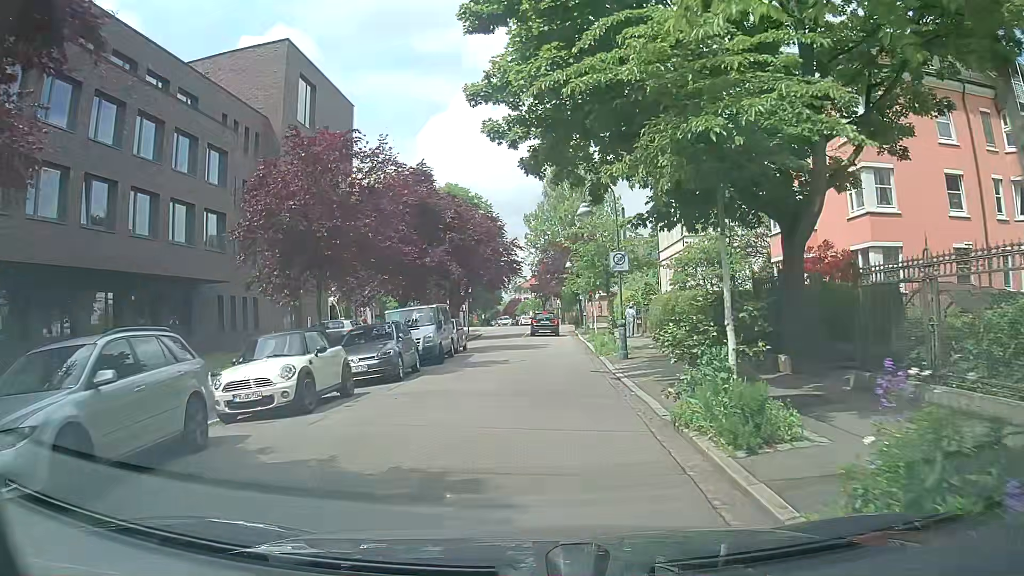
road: residential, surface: asphalt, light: Day
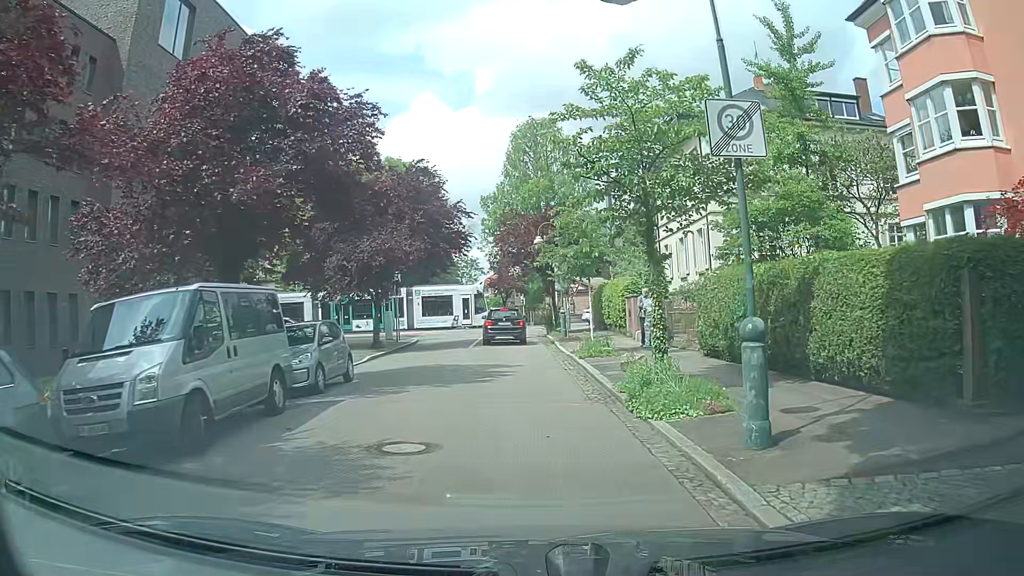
(+0.1, +14.8) m; +2°
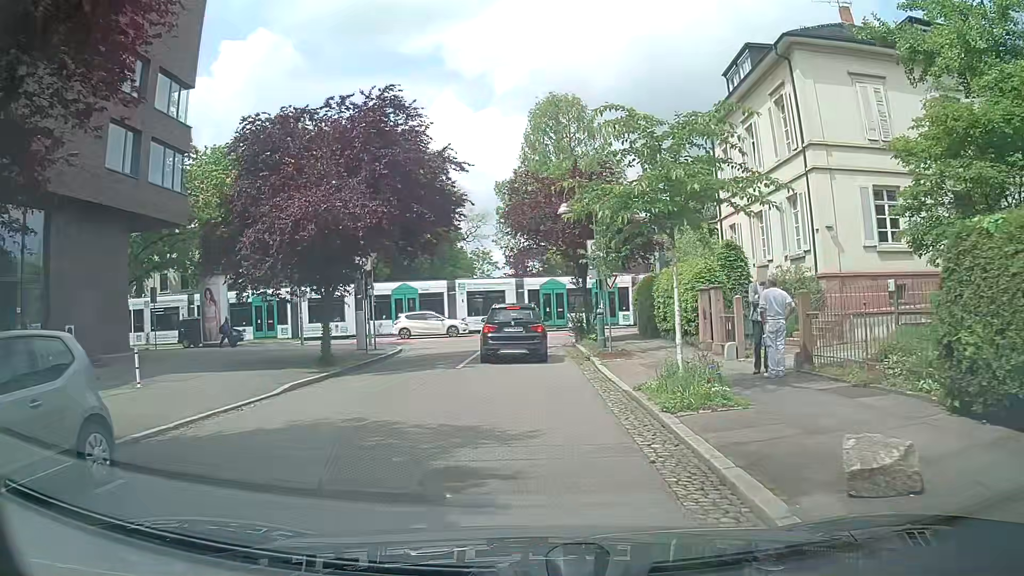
(+0.1, +10.1) m; 0°
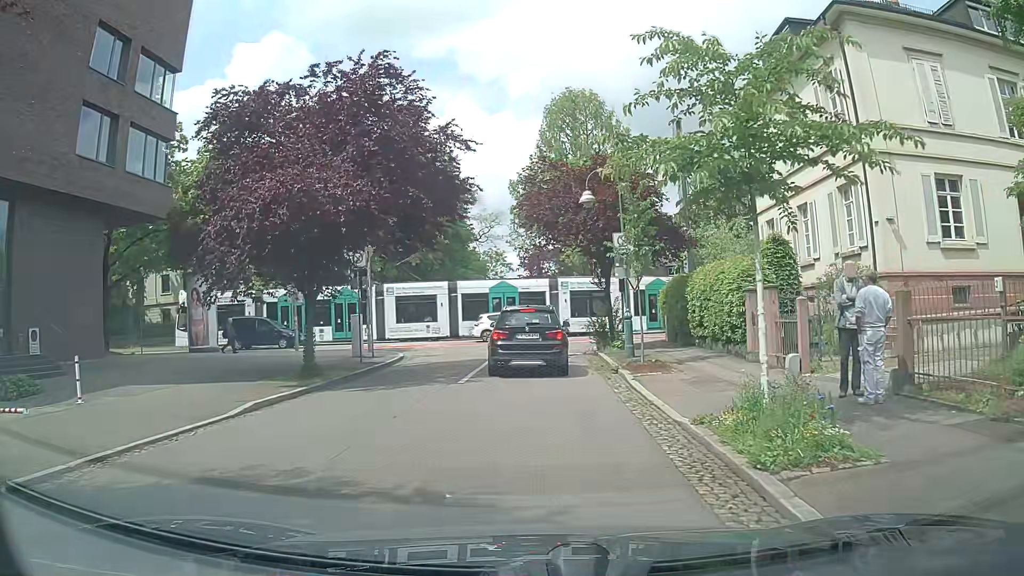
(-0.1, +3.0) m; -2°
